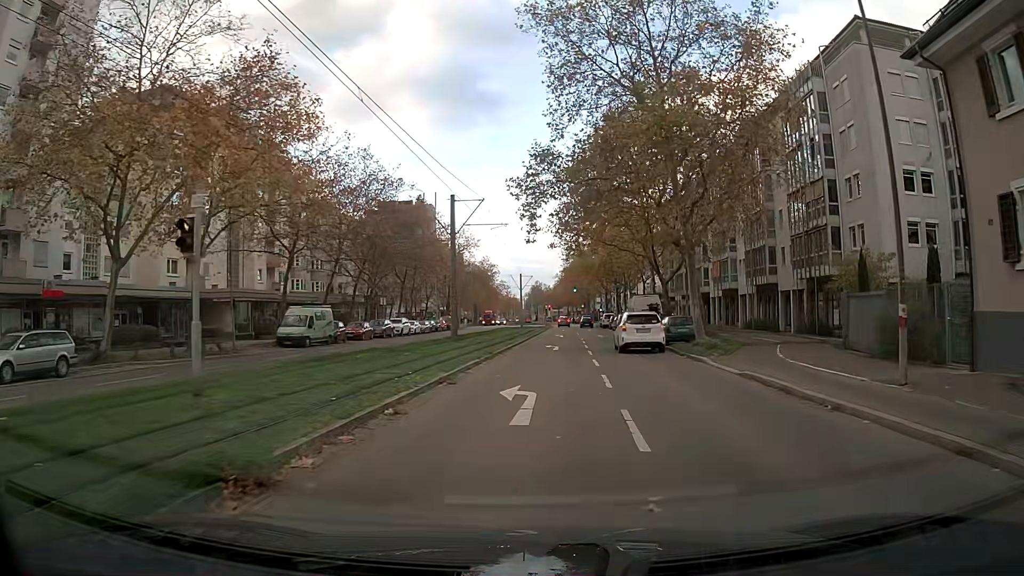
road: tertiary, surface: asphalt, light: Day
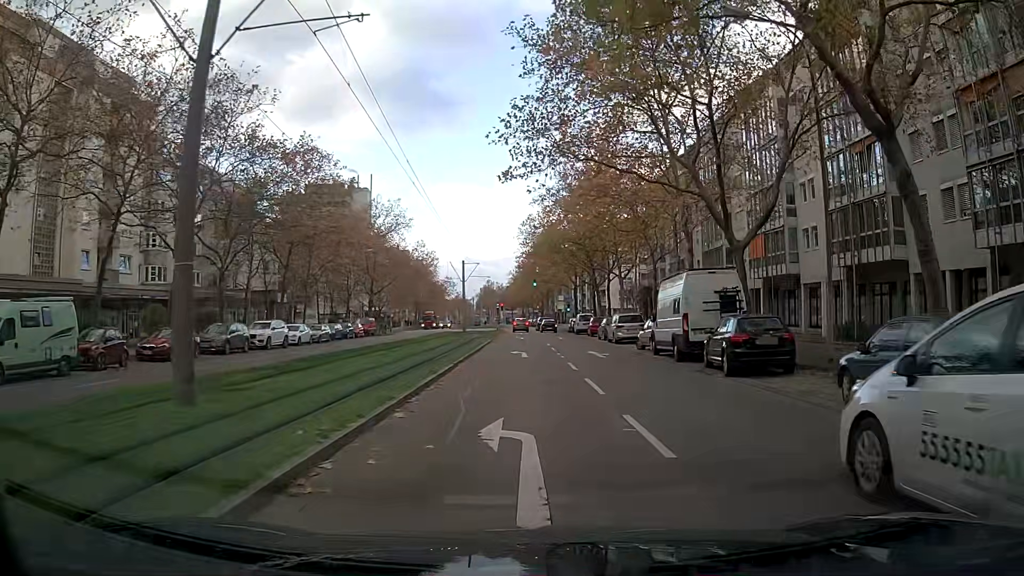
(+0.9, +24.1) m; +5°
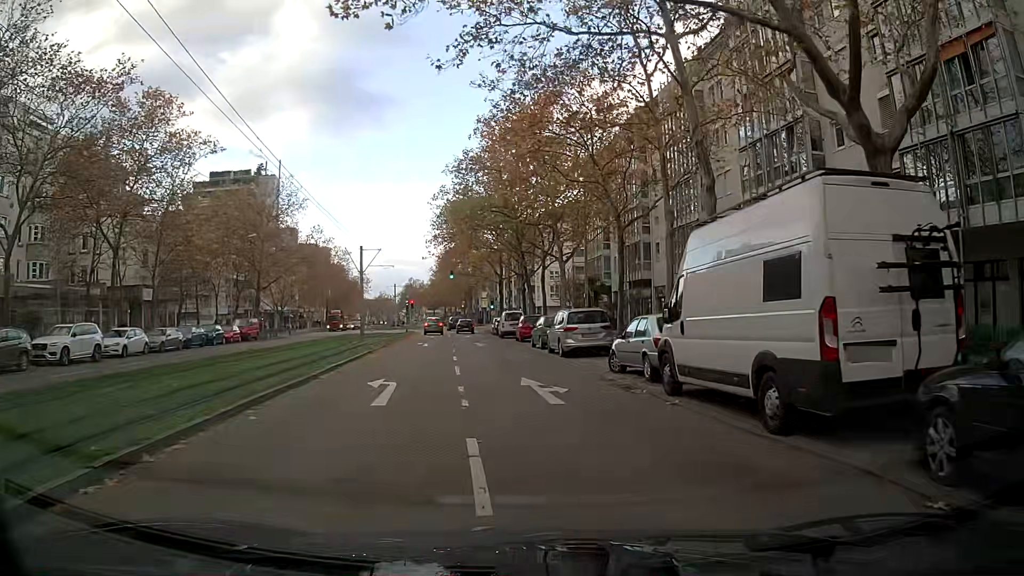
(+0.7, +13.8) m; +5°
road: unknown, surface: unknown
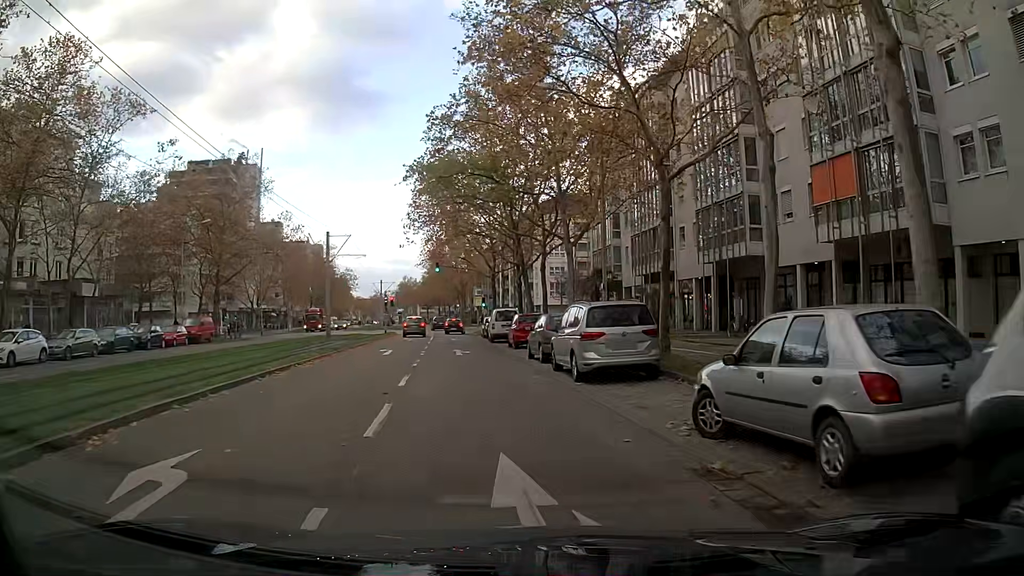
(-0.1, +8.9) m; -2°
